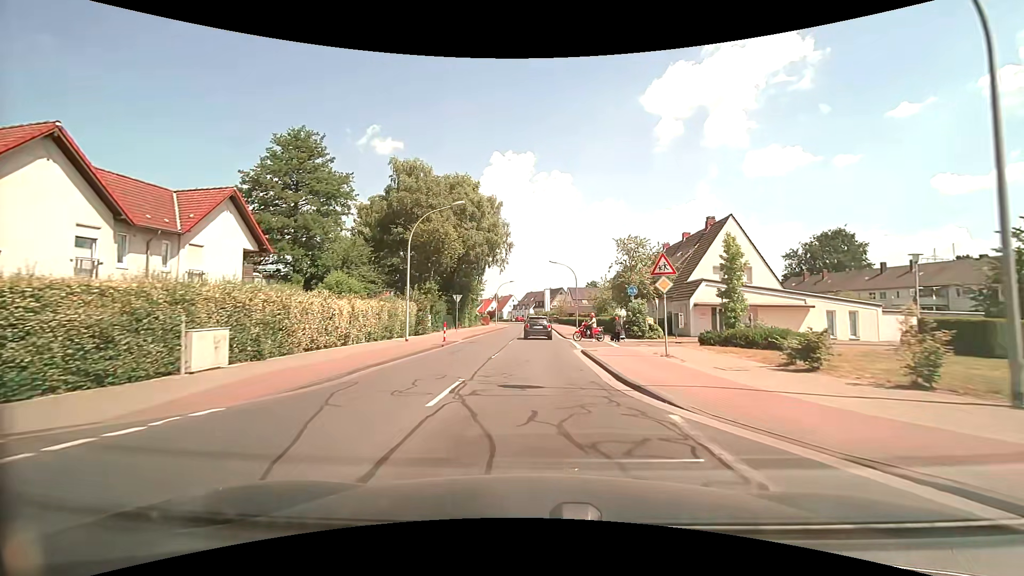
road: tertiary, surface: asphalt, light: Day
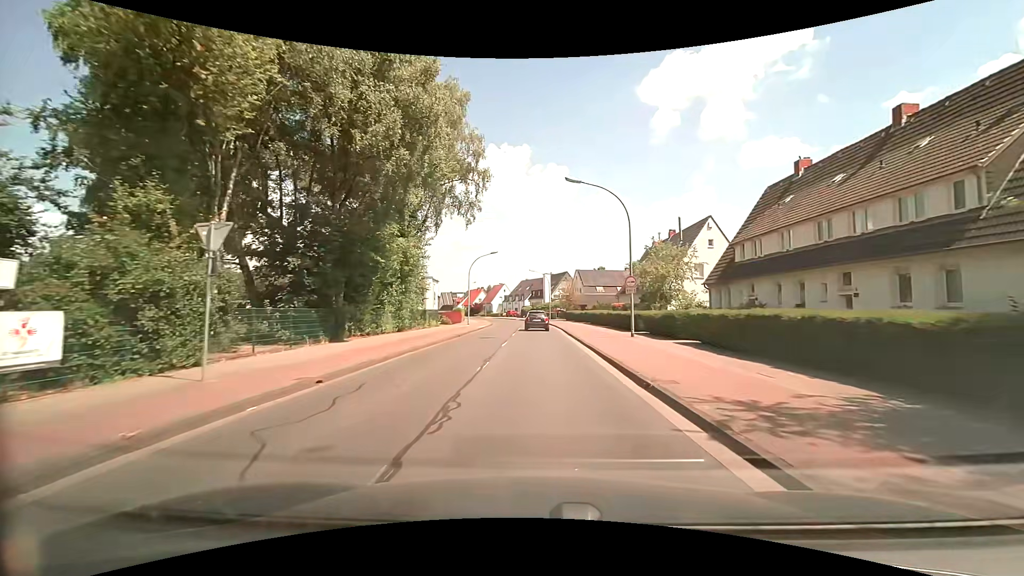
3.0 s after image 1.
(-0.1, +33.4) m; 0°
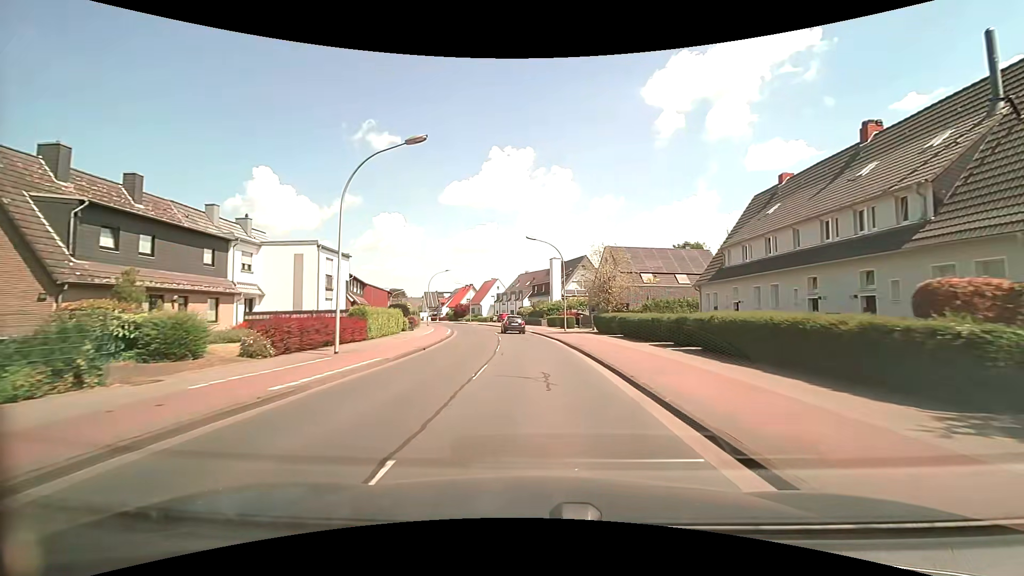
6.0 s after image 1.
(0.0, +35.7) m; 0°
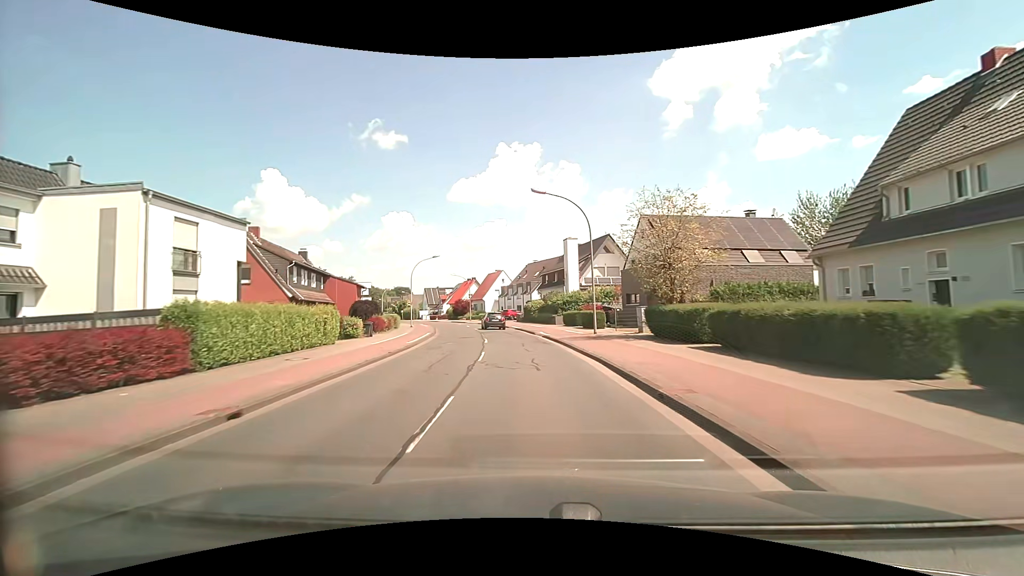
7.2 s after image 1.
(-0.1, +14.6) m; -2°
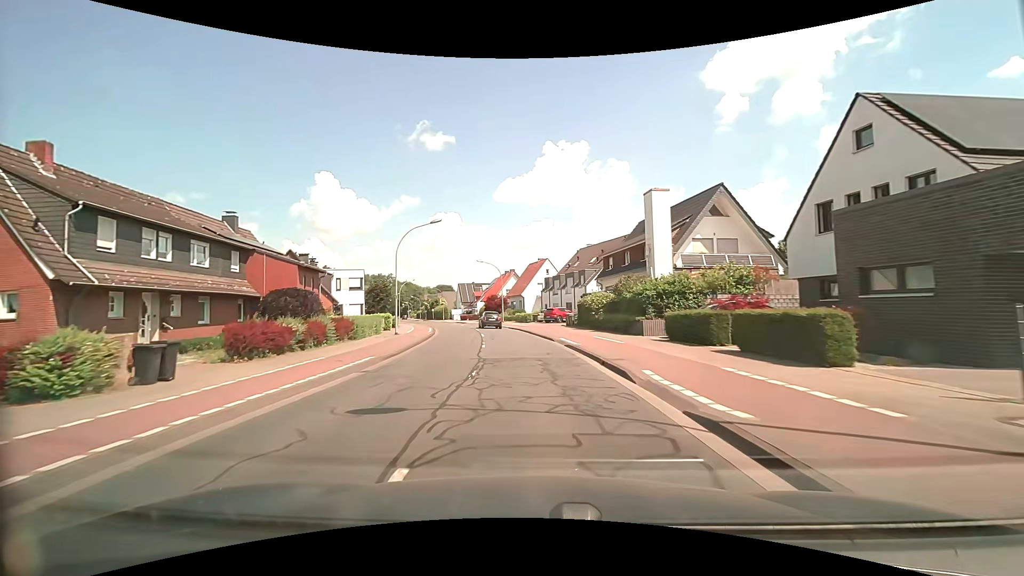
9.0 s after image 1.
(-0.7, +21.5) m; -5°
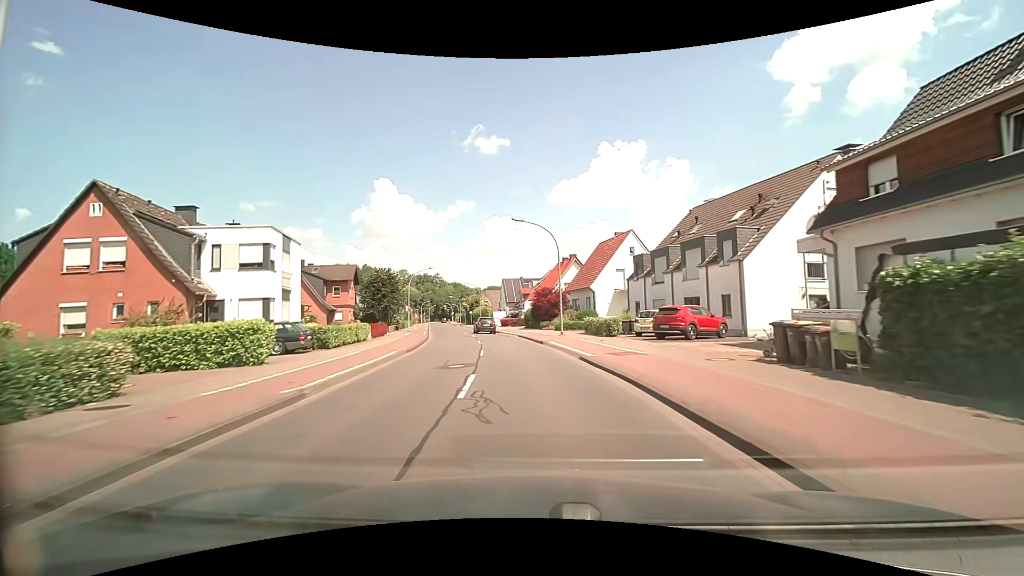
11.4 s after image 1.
(-2.1, +28.9) m; -7°
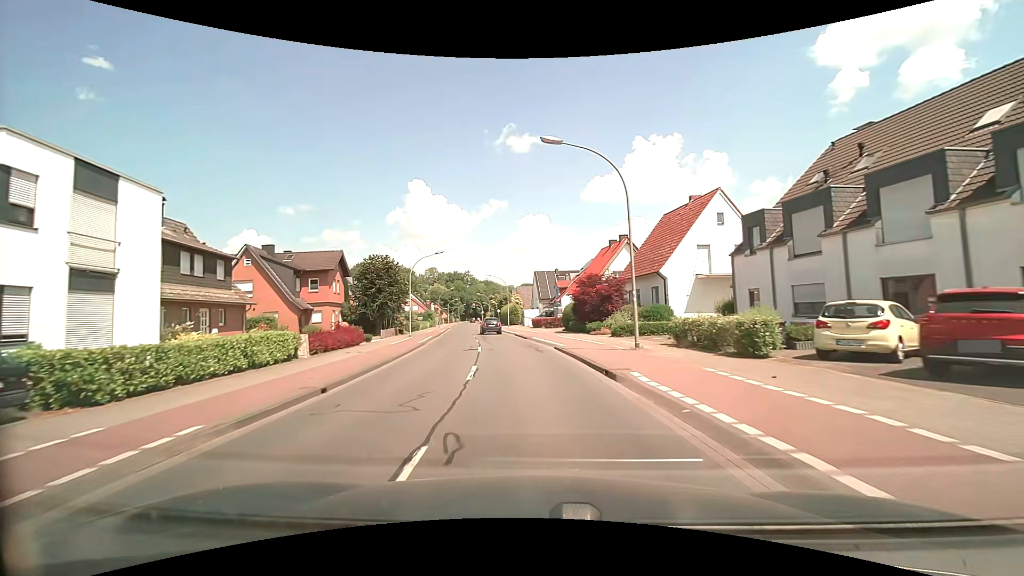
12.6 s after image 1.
(-0.5, +14.9) m; -4°
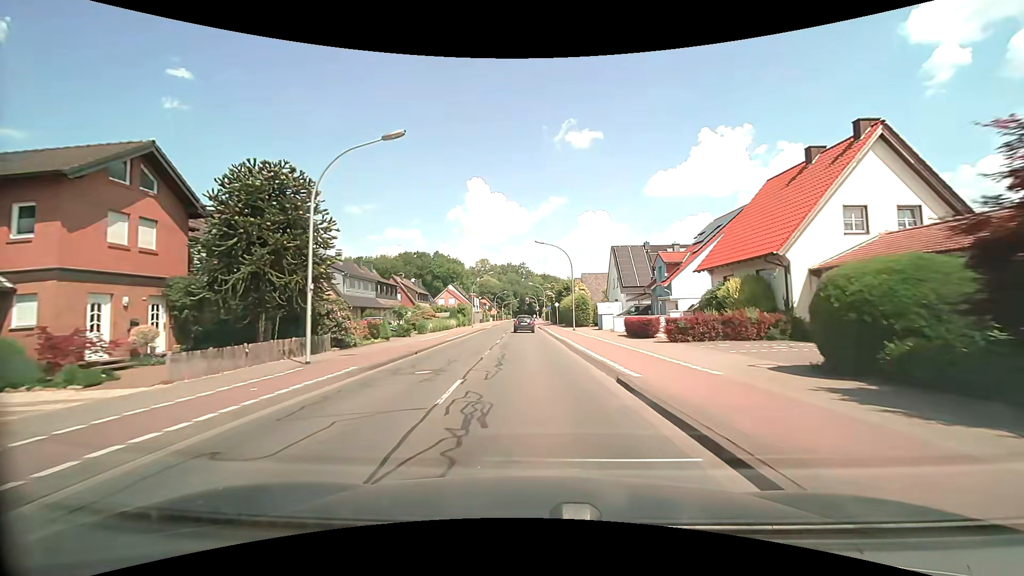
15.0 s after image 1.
(-2.2, +30.1) m; -8°
(0, +10) (0, +20) (0, +30) (0, +40) (0, +50) (0, +60) (0, +70) (0, +80) (0, +90) (0, +100) m
